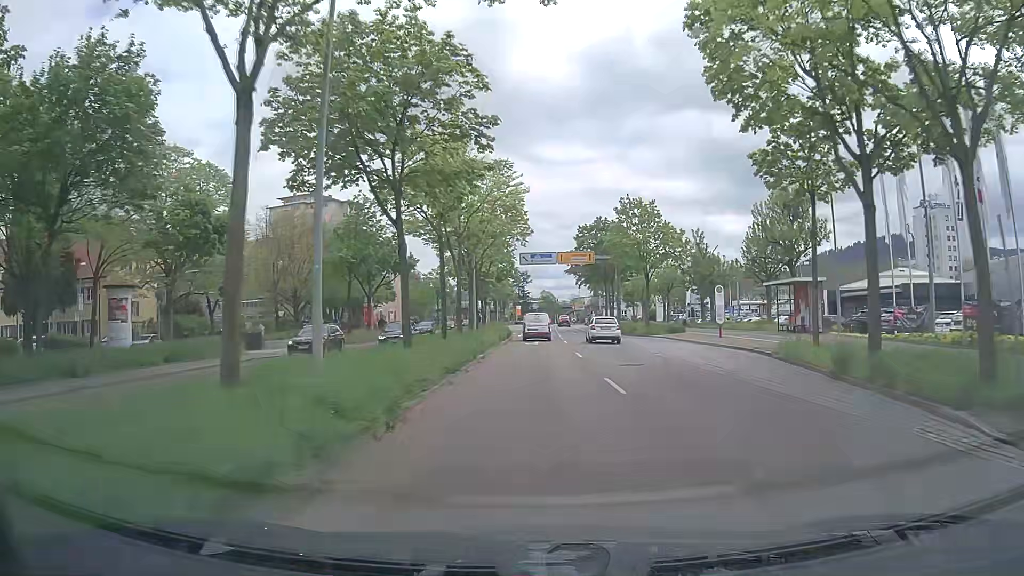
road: primary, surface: asphalt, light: Day
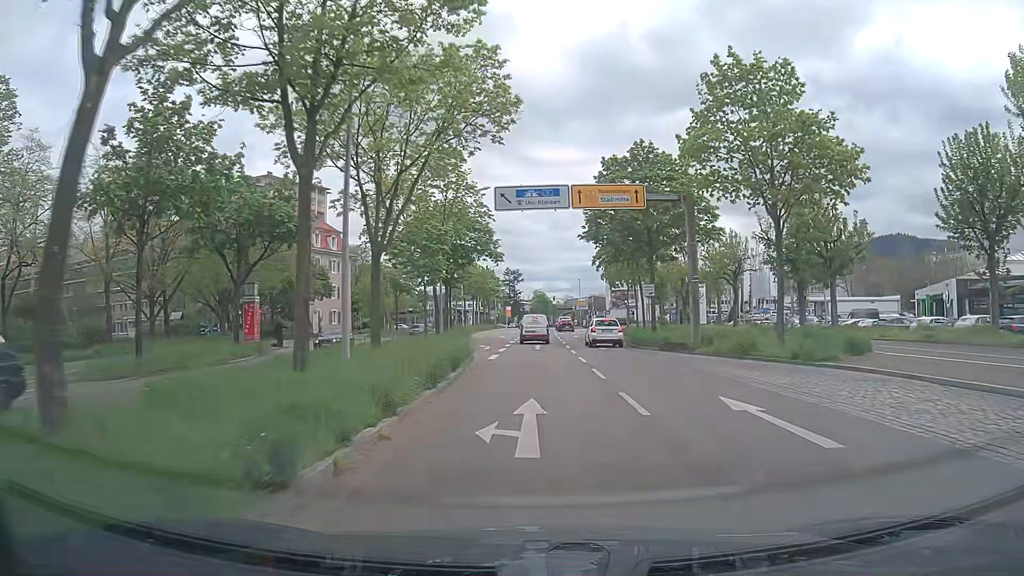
(+0.4, +28.3) m; +1°
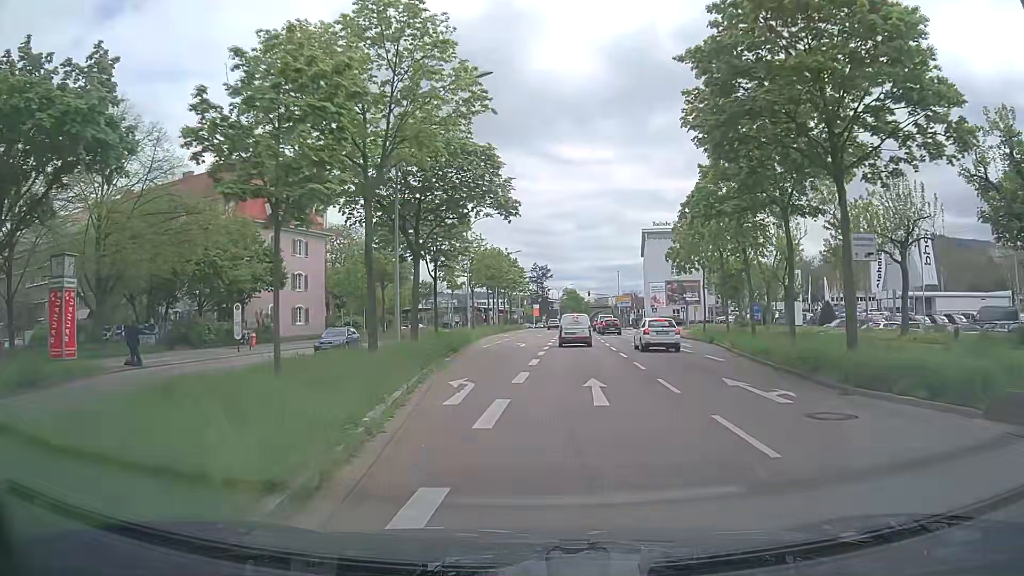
(-0.3, +21.0) m; -3°
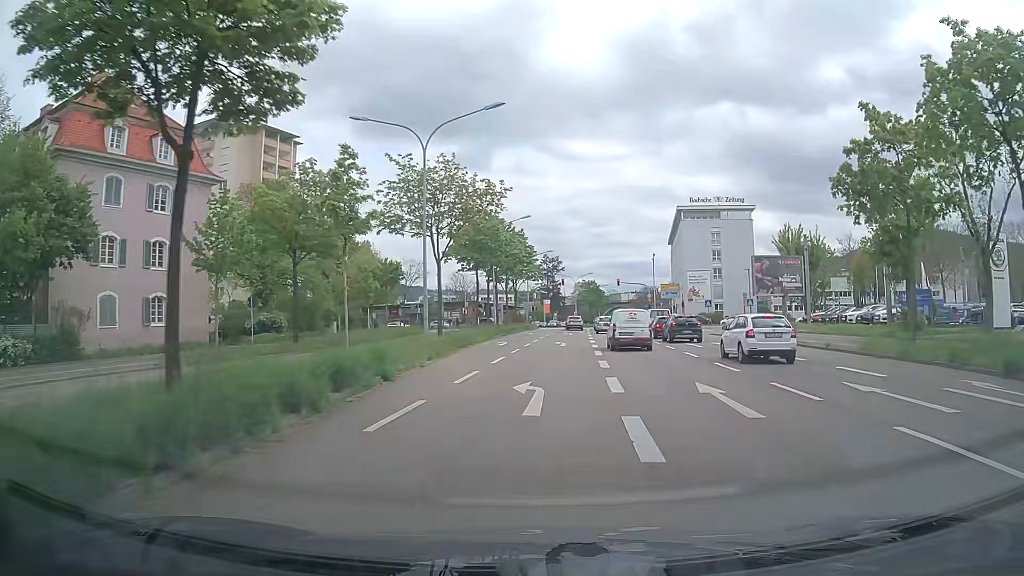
(-0.3, +25.9) m; -1°
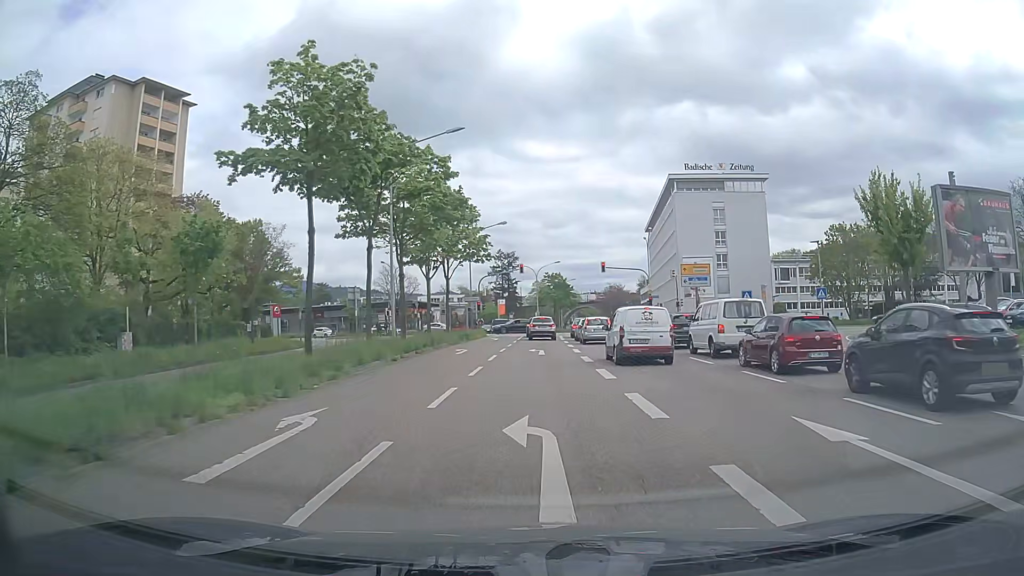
(+0.9, +27.1) m; +4°
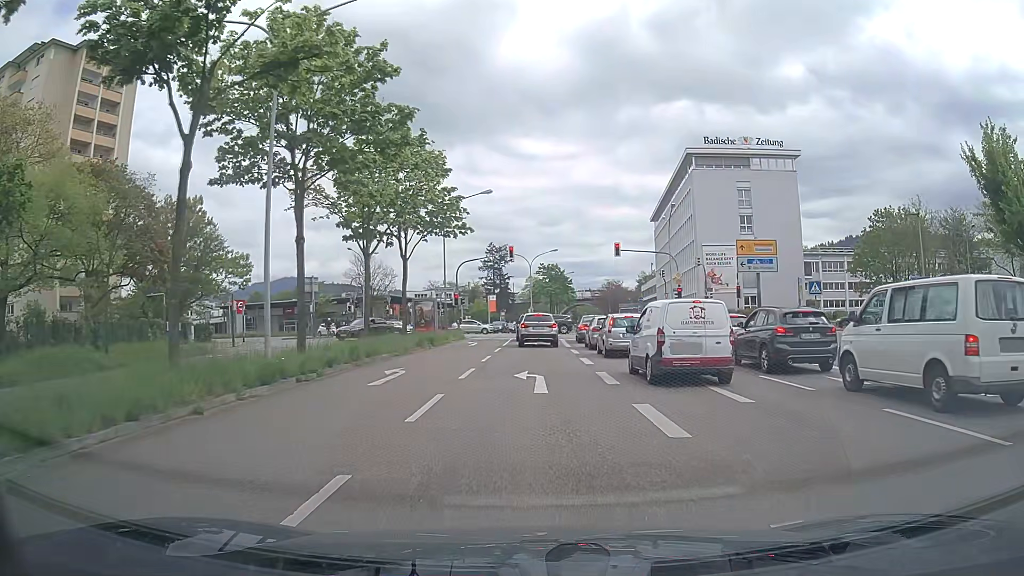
(+0.1, +13.5) m; +1°
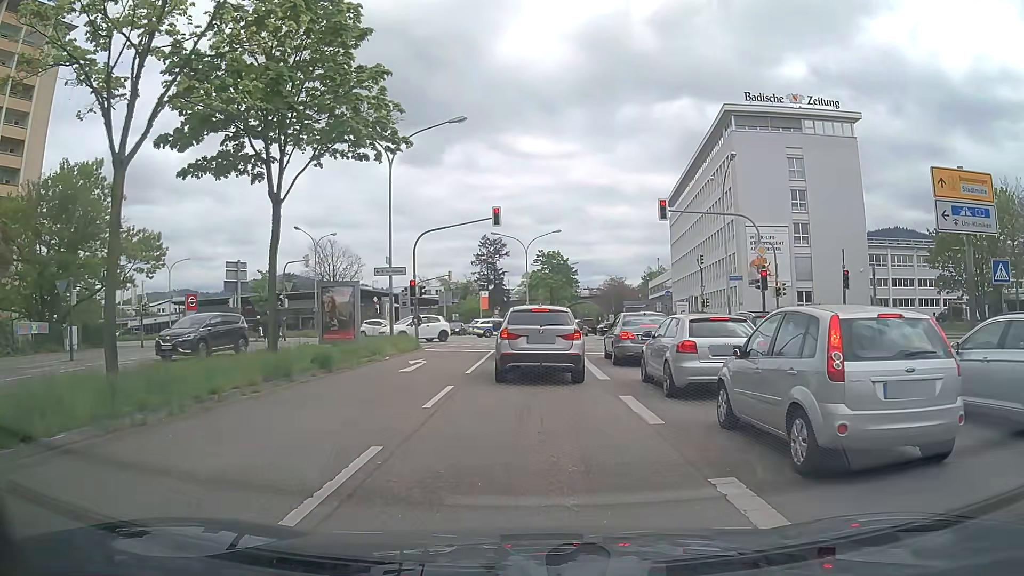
(+0.1, +16.4) m; 0°
